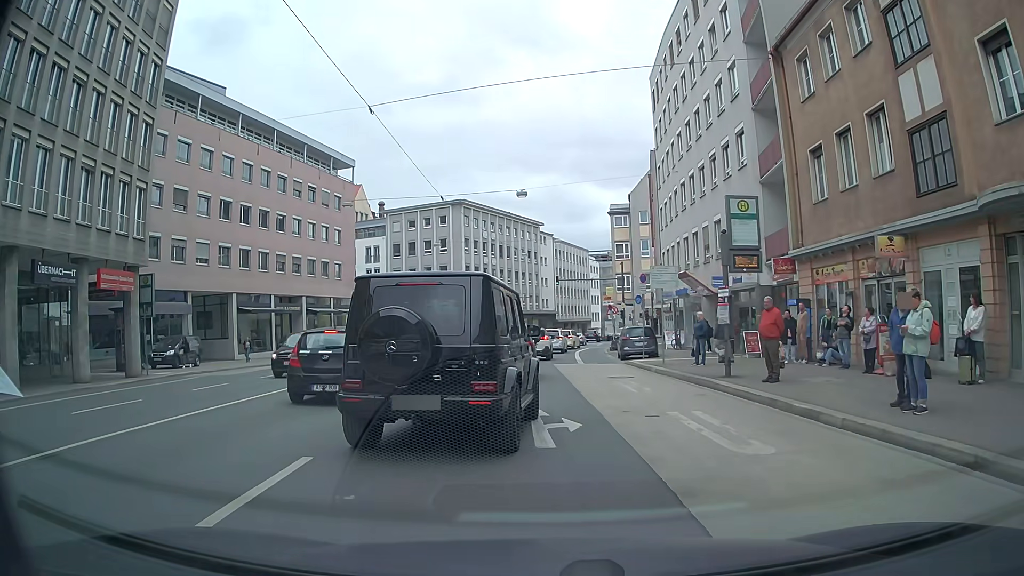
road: tertiary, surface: asphalt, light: Day
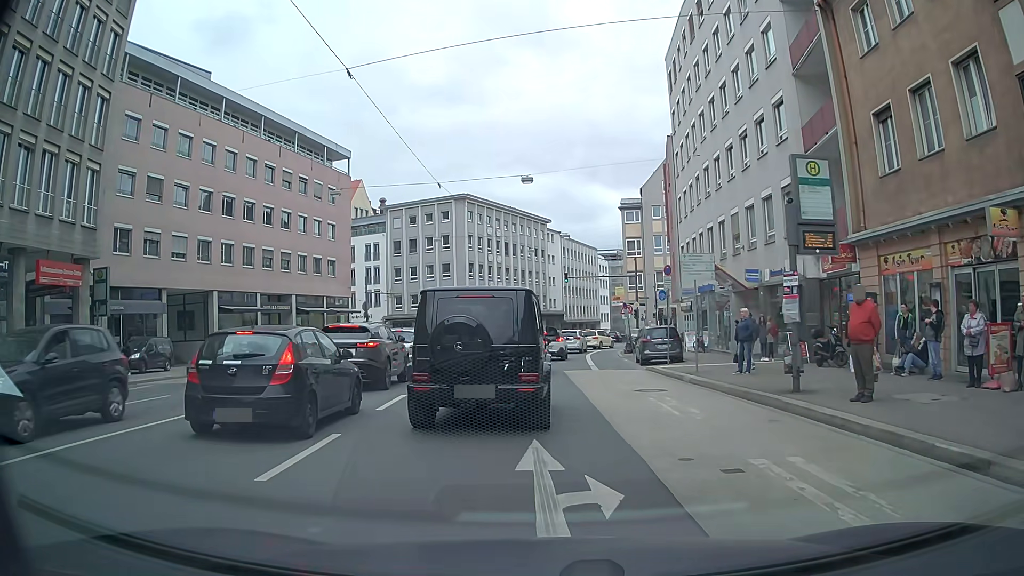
(+0.1, +4.3) m; +1°
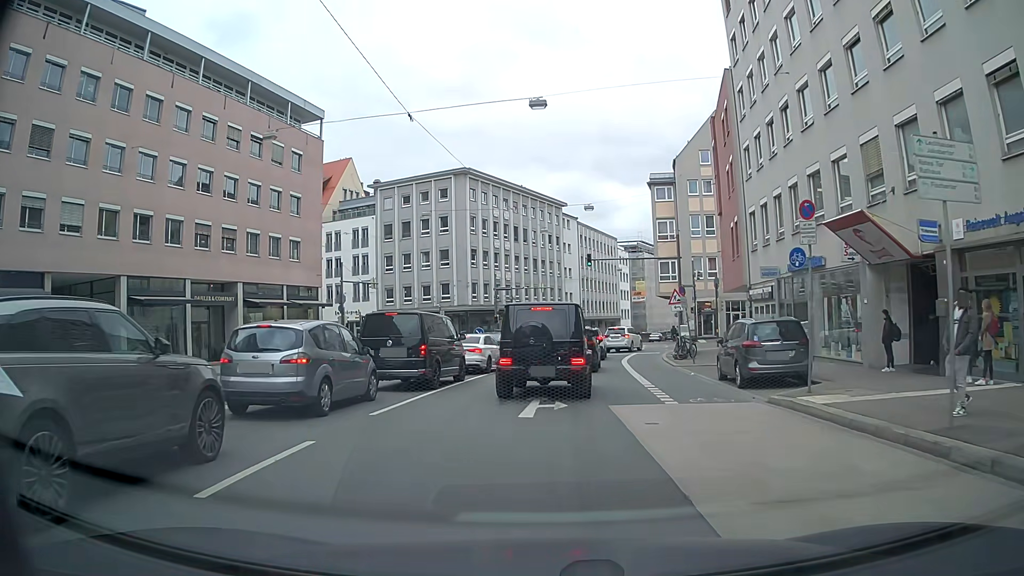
(-0.4, +13.1) m; -3°
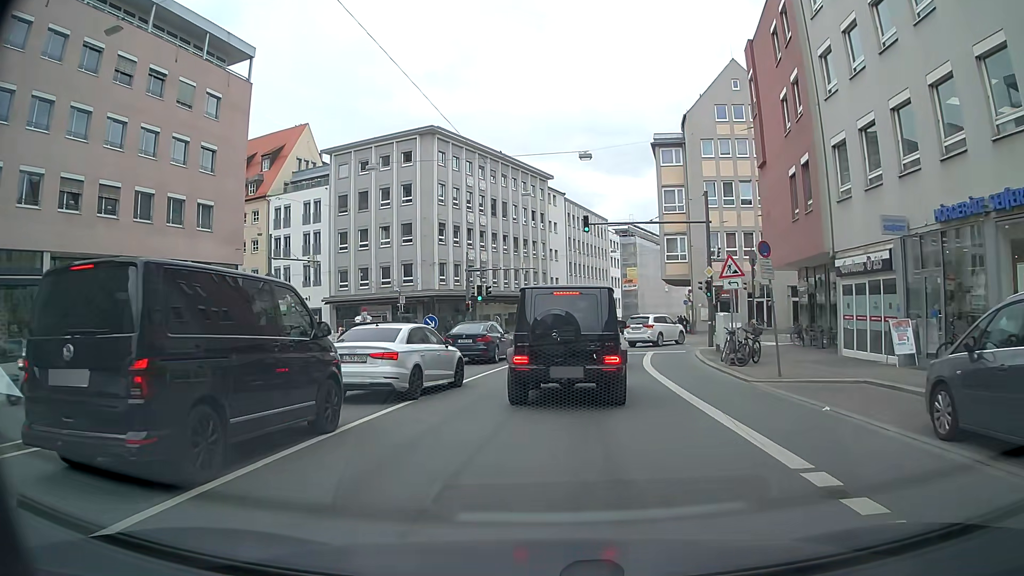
(0.0, +11.7) m; 0°
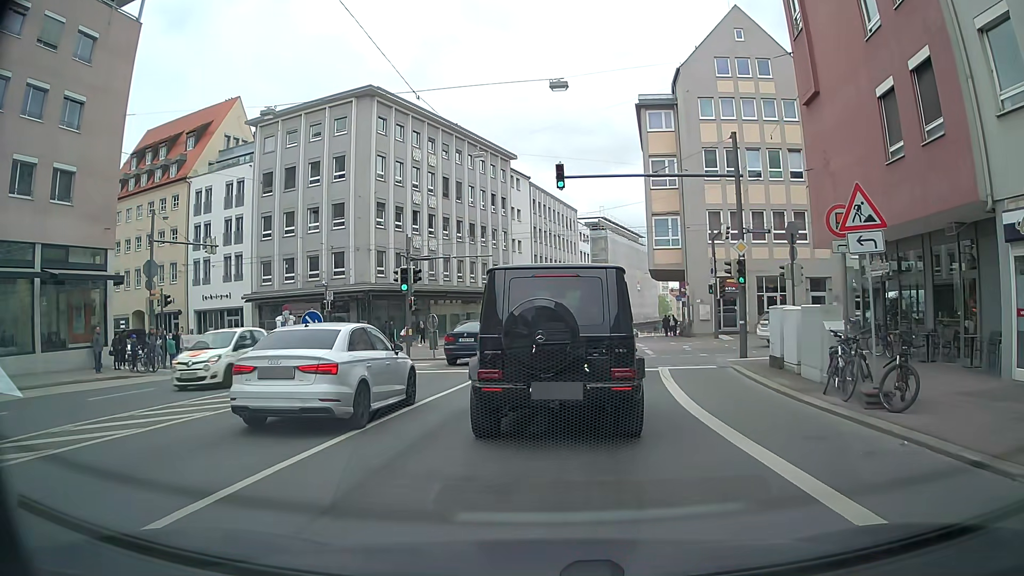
(+0.4, +10.3) m; +3°
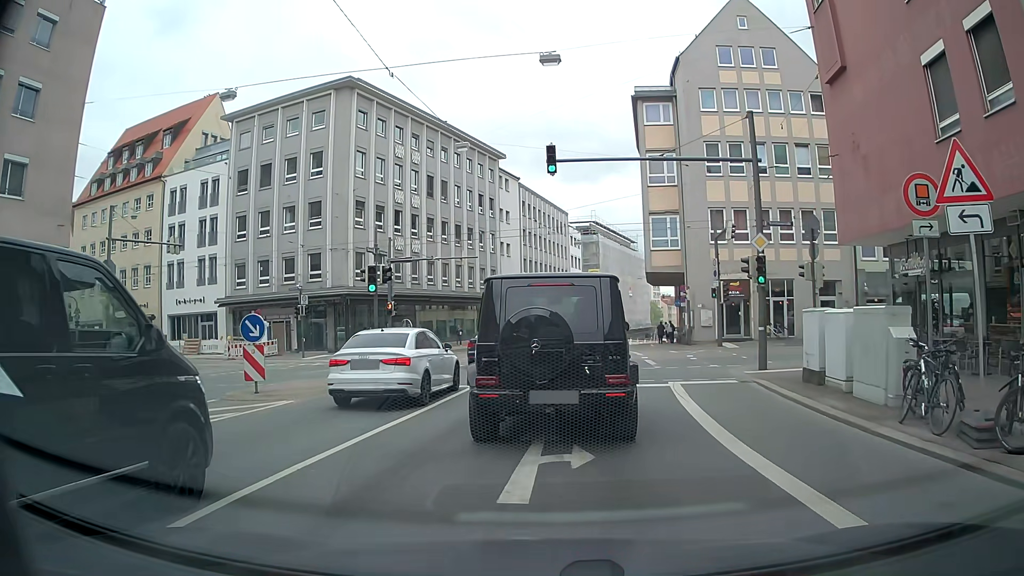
(0.0, +3.0) m; +1°
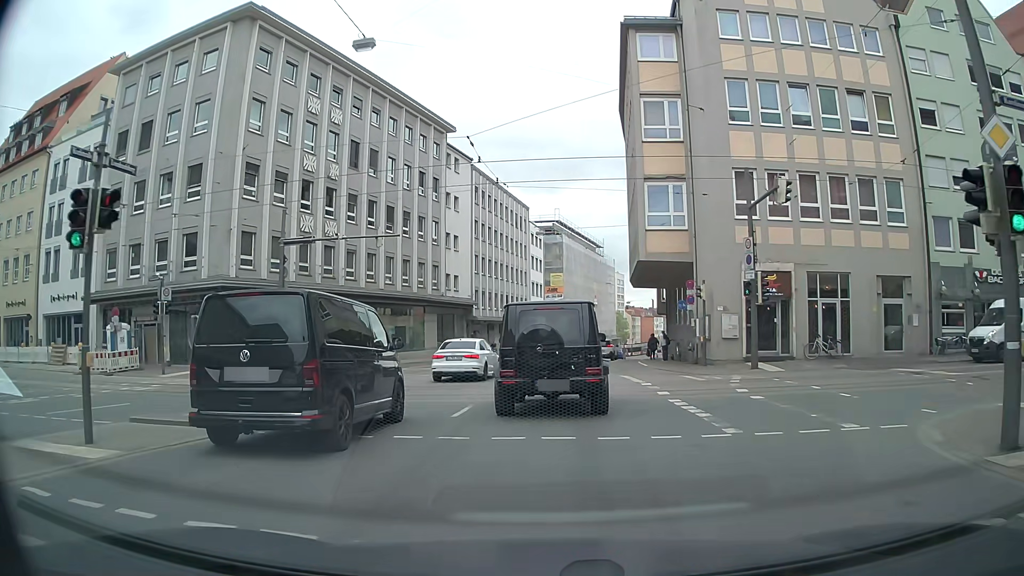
(+0.1, +13.2) m; +2°
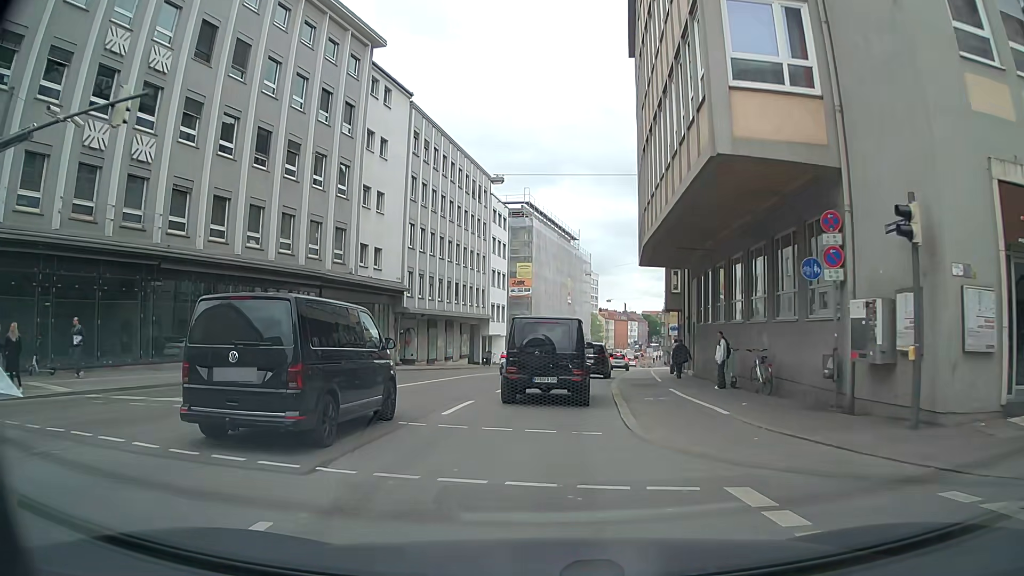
(+0.8, +18.5) m; +4°
(0, +10) (0, +20) (+1, +30) (+2, +40) (+3, +50) (+5, +60) (+6, +70) (+7, +80) (+9, +89) (+10, +99) m
